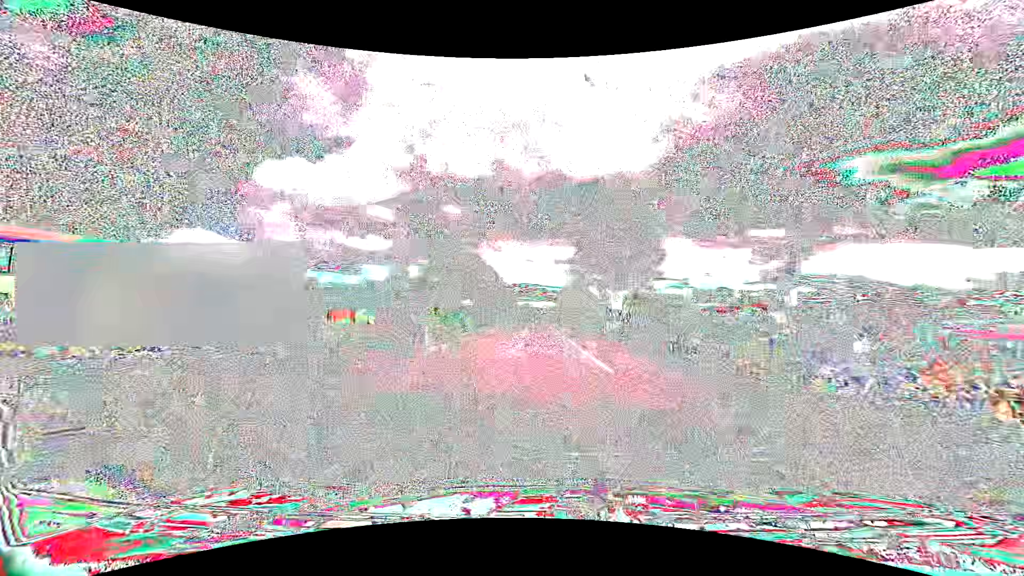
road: tertiary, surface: asphalt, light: Day
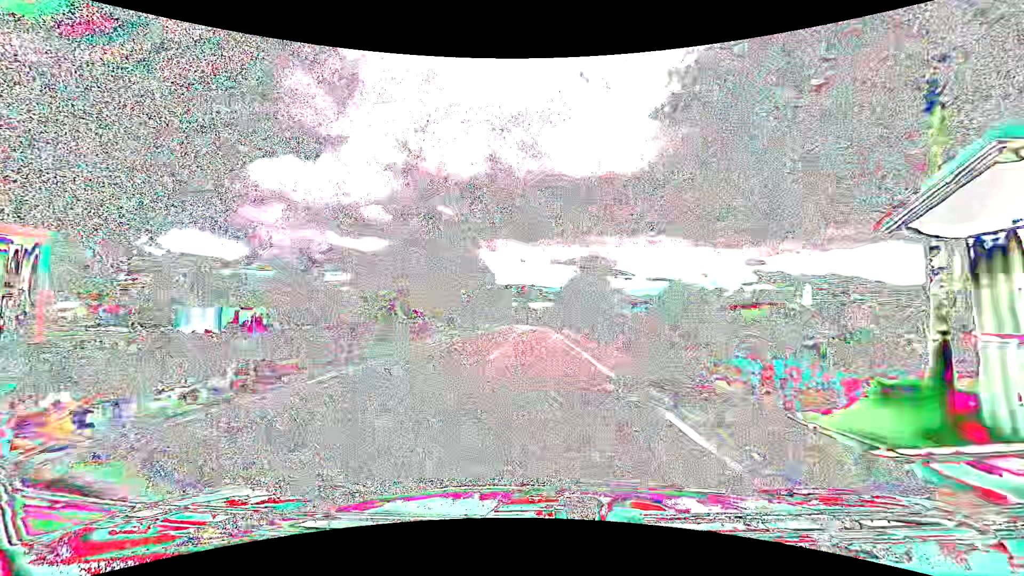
(-0.2, +27.5) m; 0°
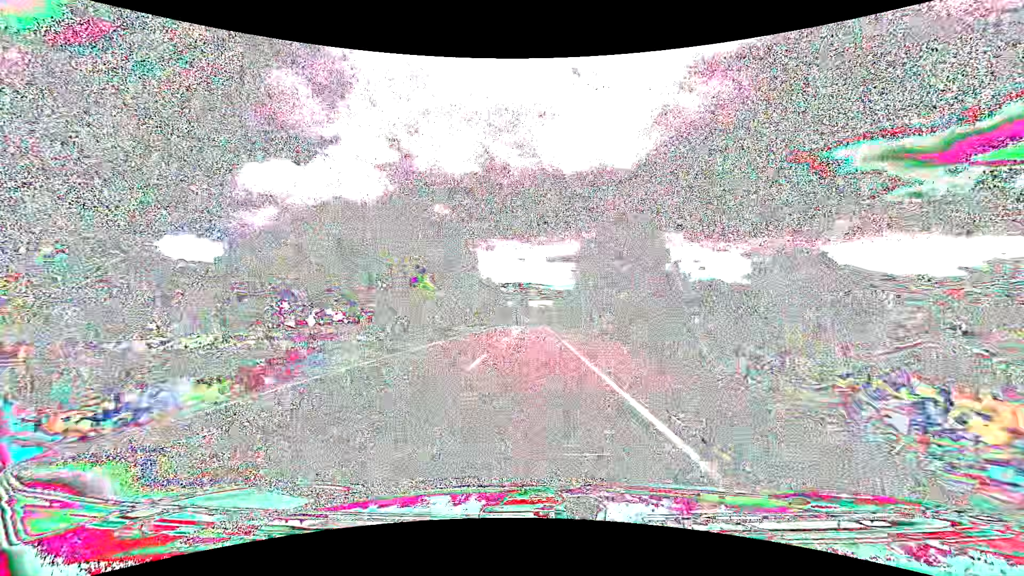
(+0.2, +28.1) m; 0°
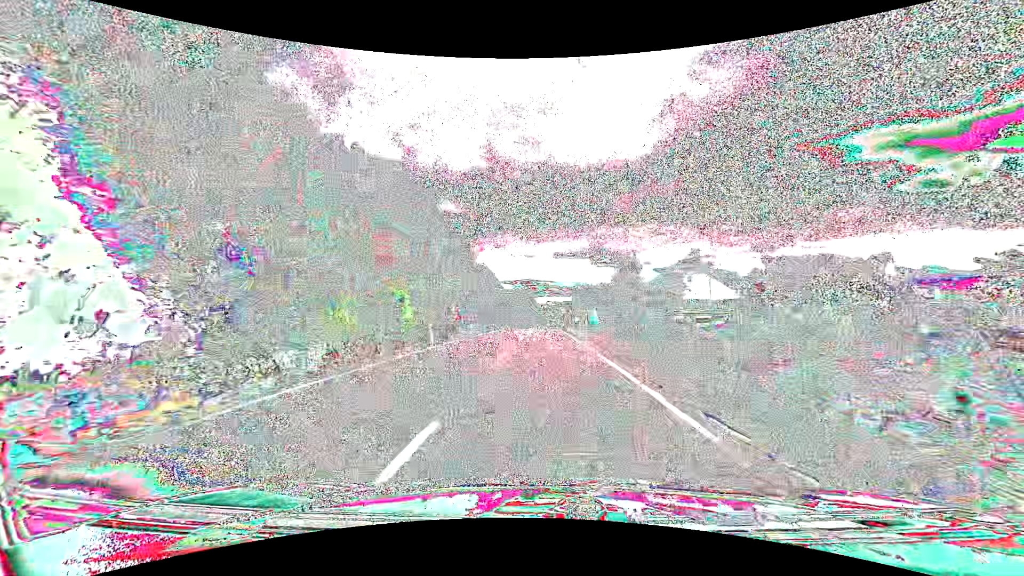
(-0.7, +46.7) m; -1°
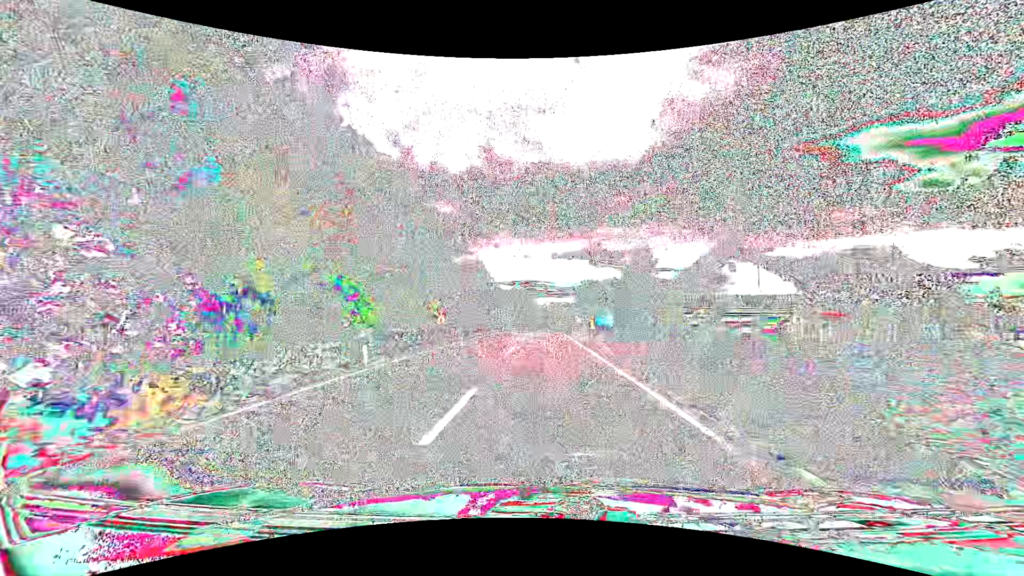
(0.0, +9.3) m; 0°
